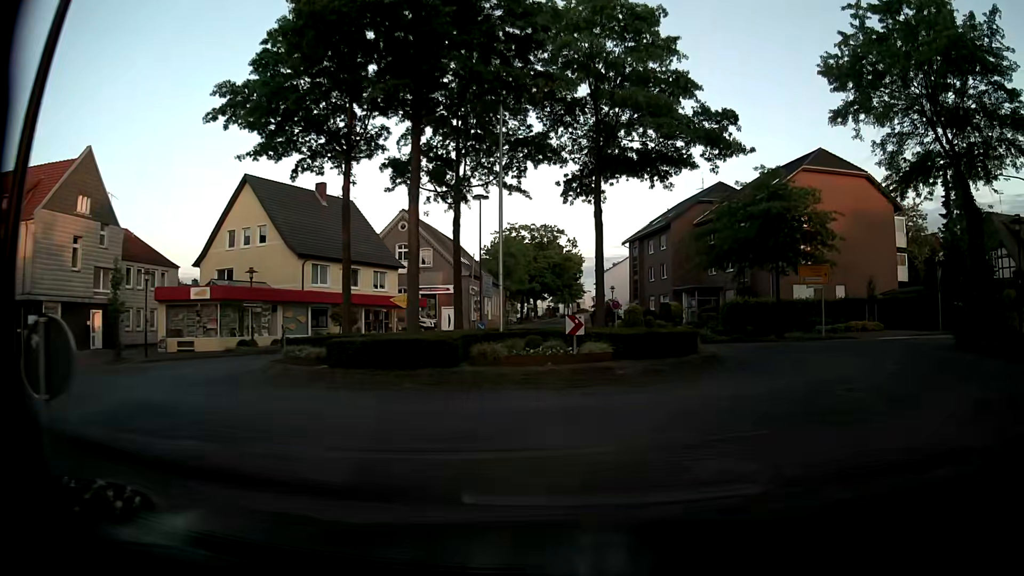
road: tertiary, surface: asphalt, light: Day
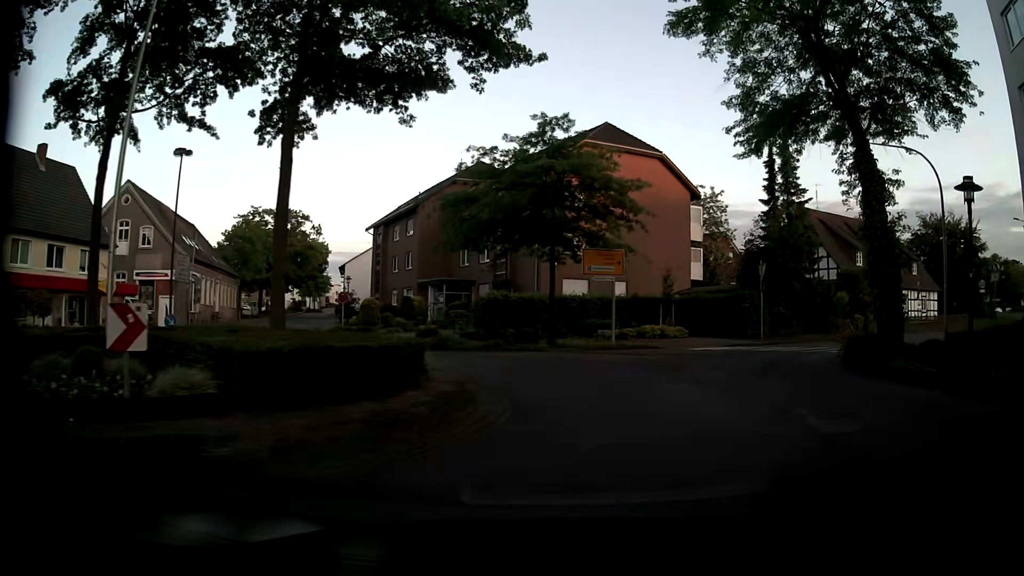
(+1.4, +8.9) m; +21°
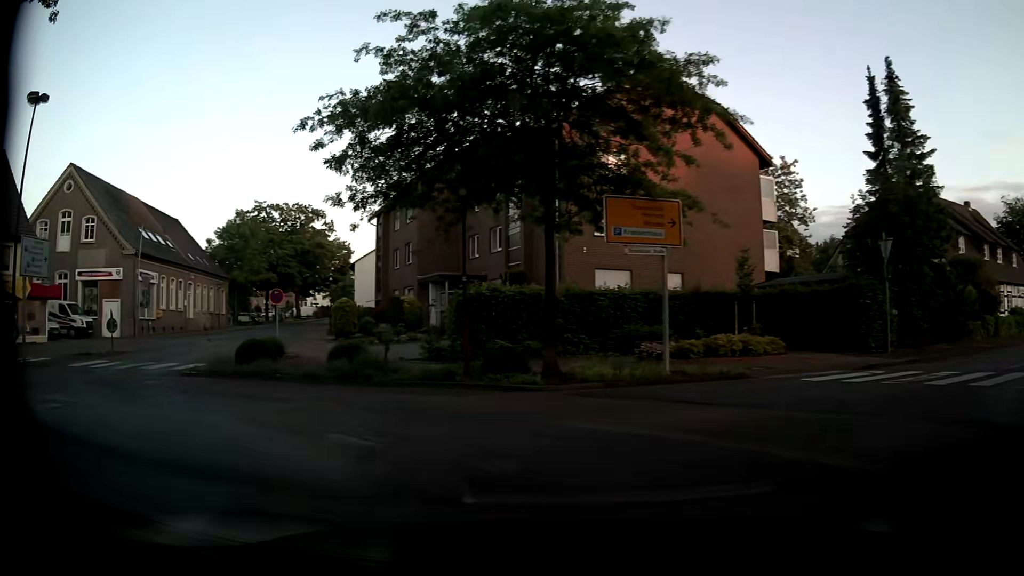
(+1.0, +11.9) m; -3°
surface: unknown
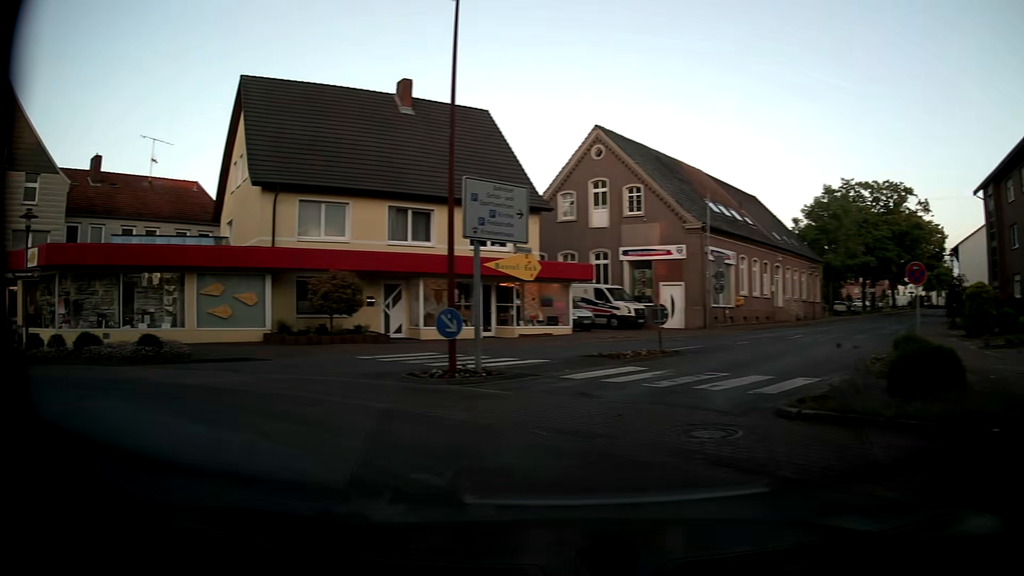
(-3.8, +7.8) m; -54°
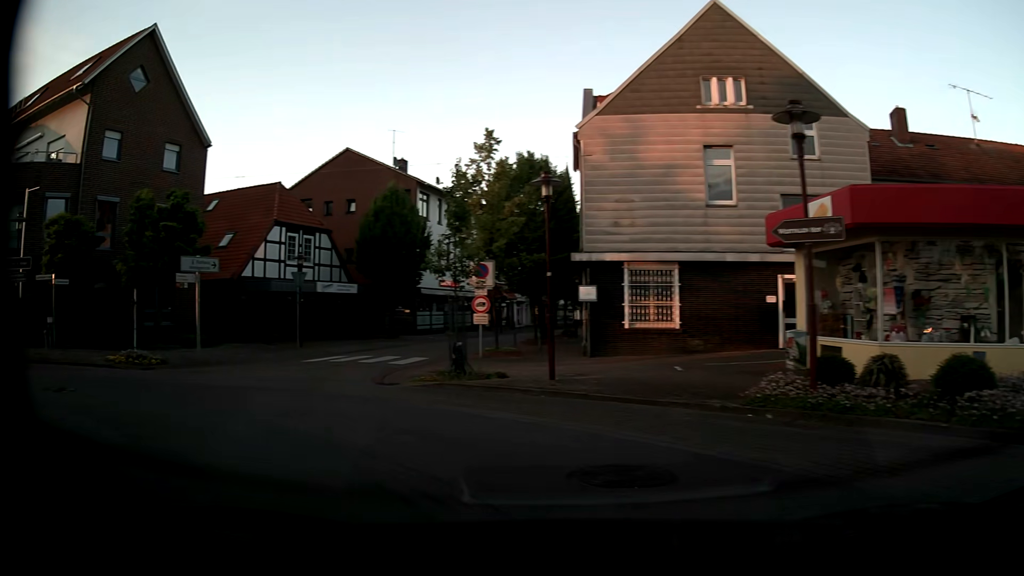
(-6.0, +8.9) m; -70°
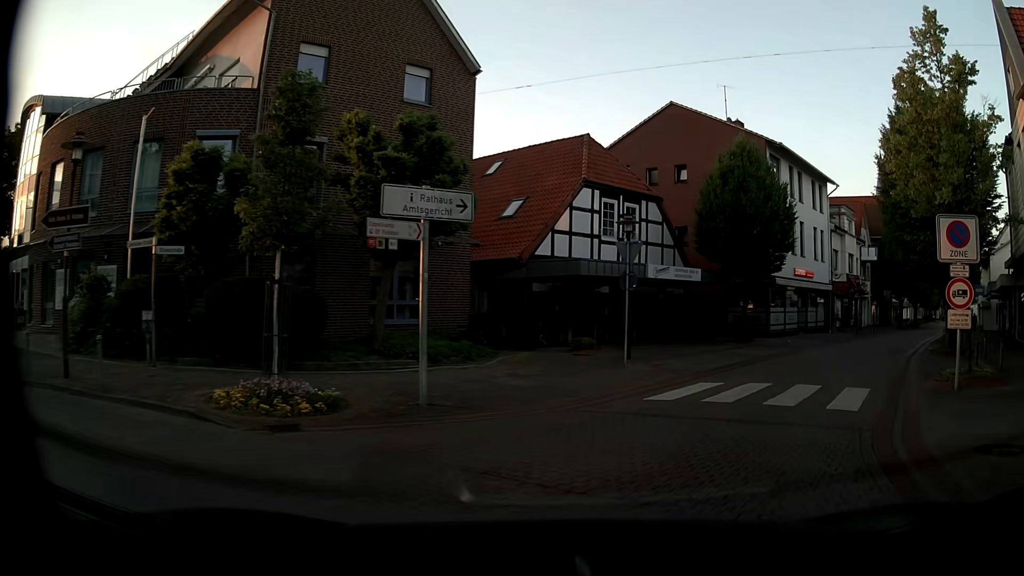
(-3.5, +10.1) m; -23°
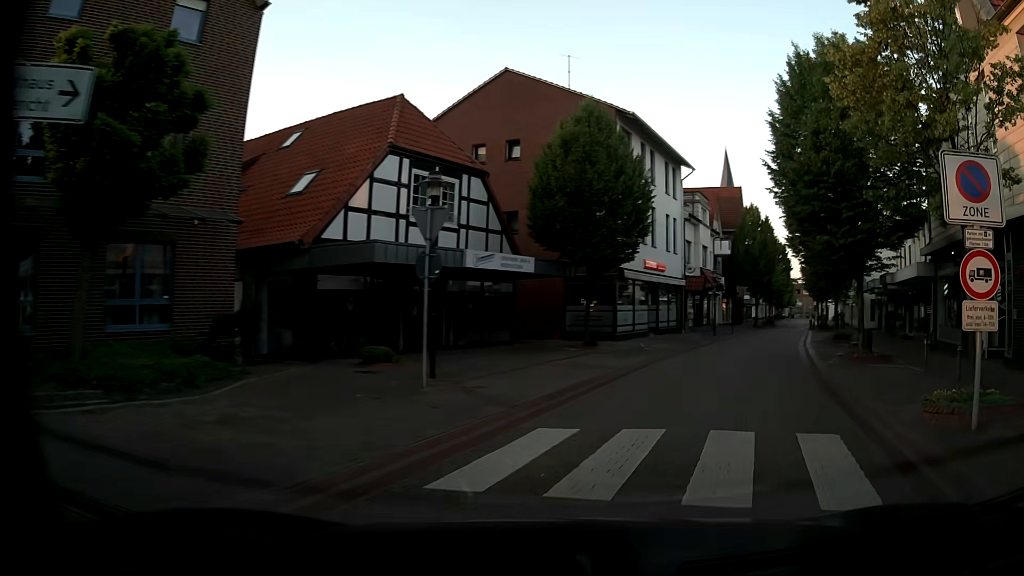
(+0.6, +5.7) m; +14°
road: residential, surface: paving_stones
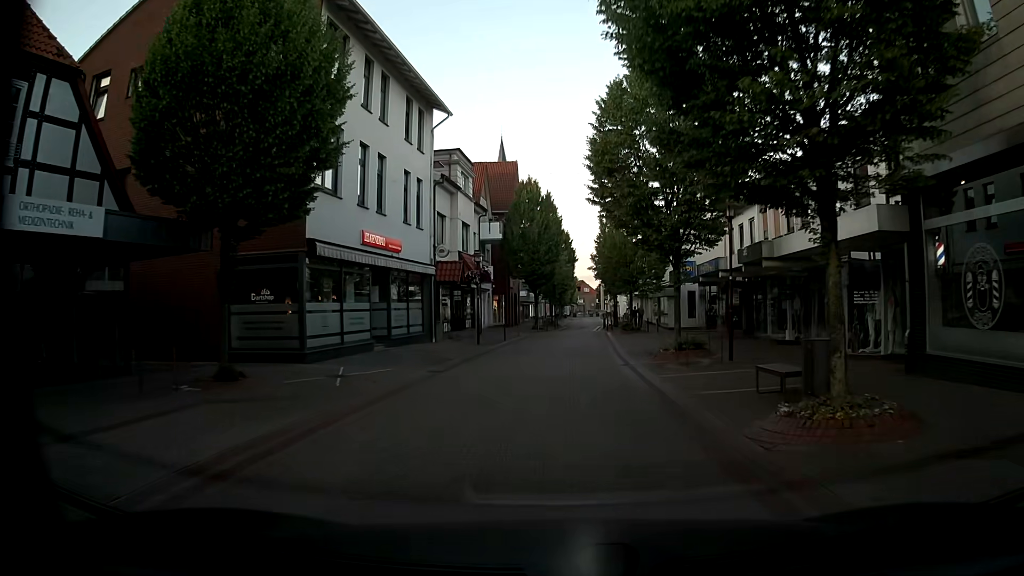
(+2.7, +12.4) m; +19°
(0, +10) (-1, +20) (0, +30) (0, +40) (0, +50) (+1, +60) (+1, +70) (+2, +80) (+2, +90) (+2, +100) m
